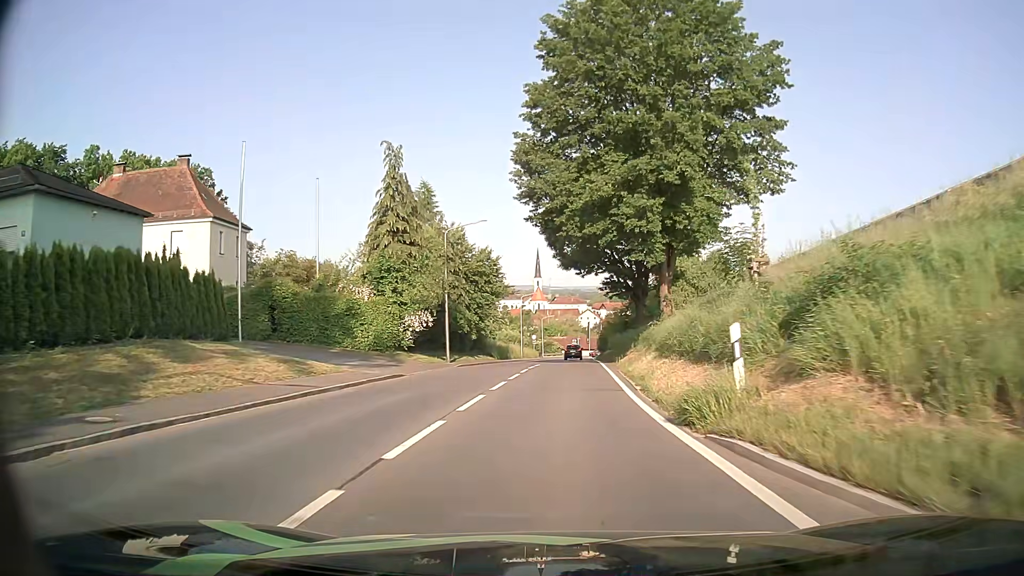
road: secondary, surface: asphalt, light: Day
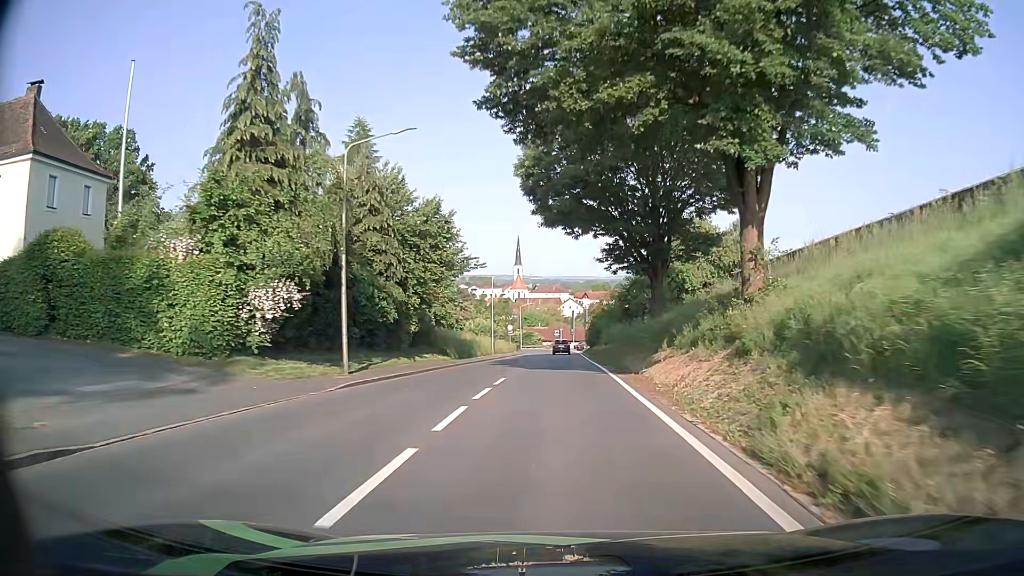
(+0.1, +15.9) m; +1°
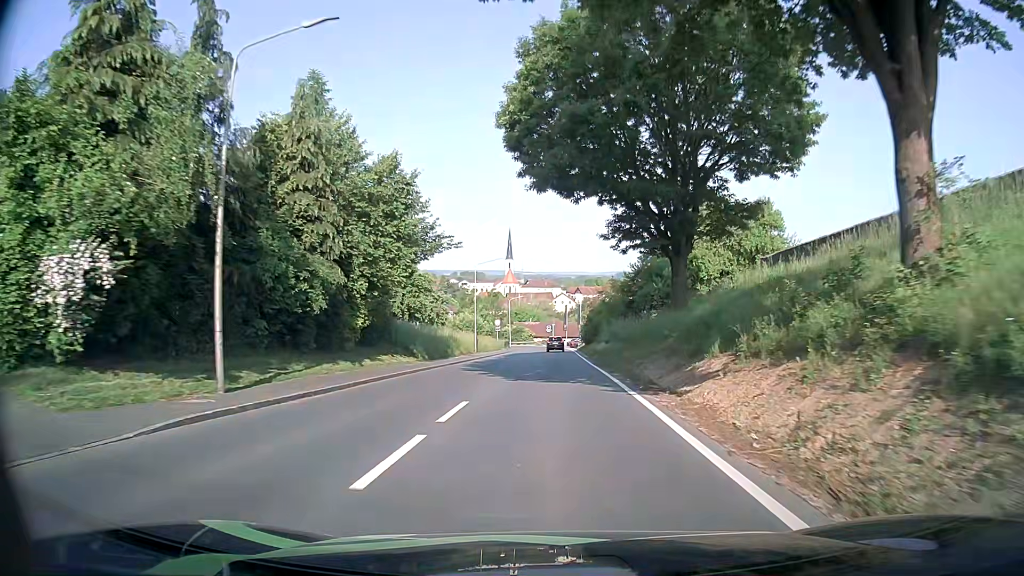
(+0.1, +8.0) m; +1°
(0, +10) (0, +20) (0, +30) (0, +40) (+1, +50) (+1, +60) (+1, +70) (+1, +80) (+1, +90) (+1, +100) m
